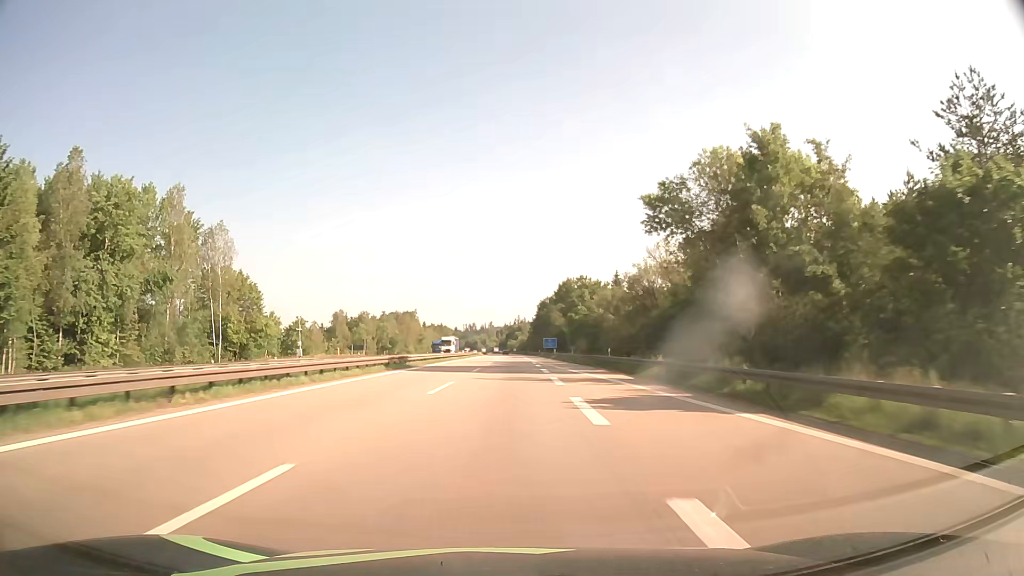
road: motorway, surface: asphalt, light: Day
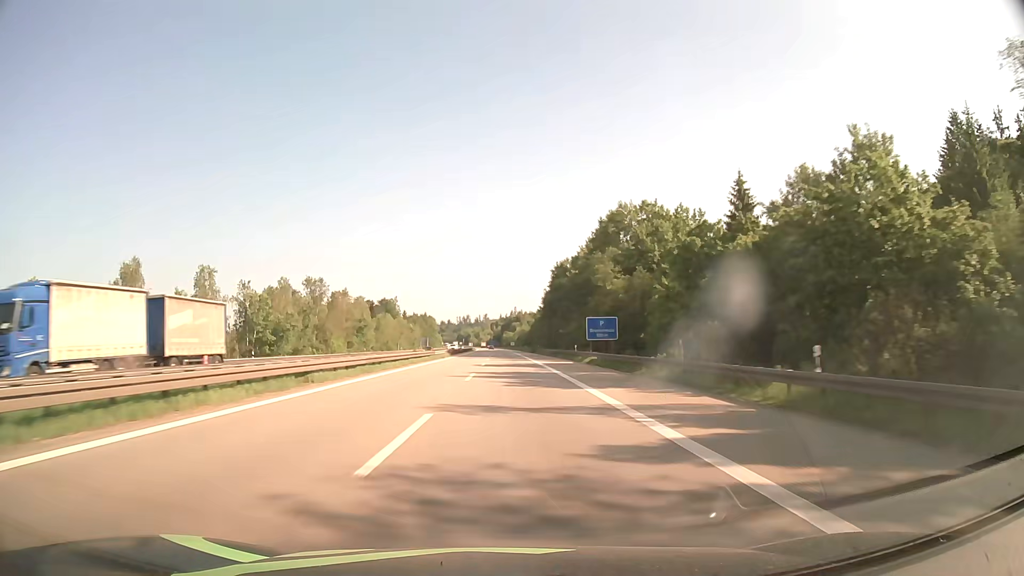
(+0.3, +84.3) m; 0°
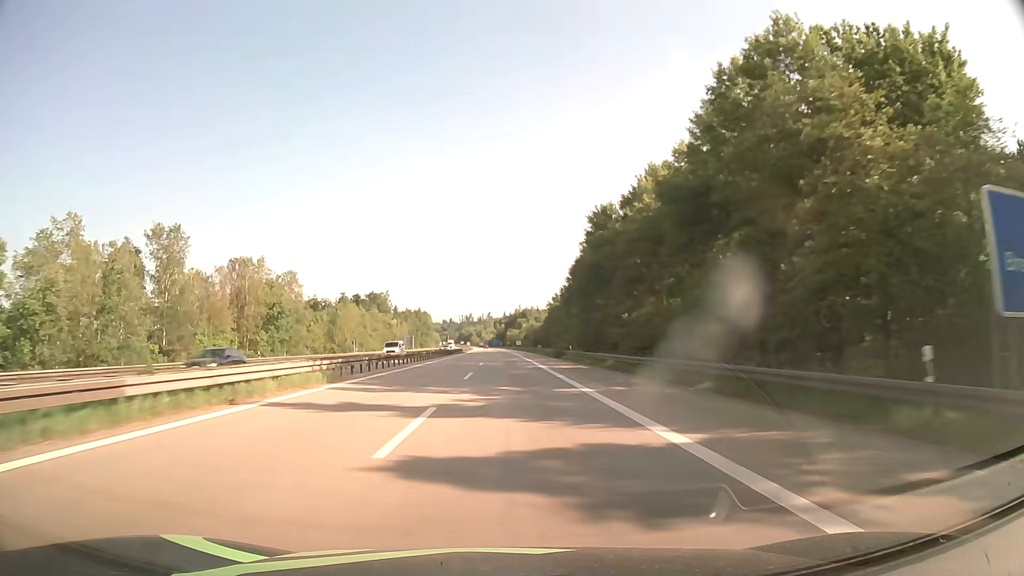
(-0.1, +52.6) m; 0°
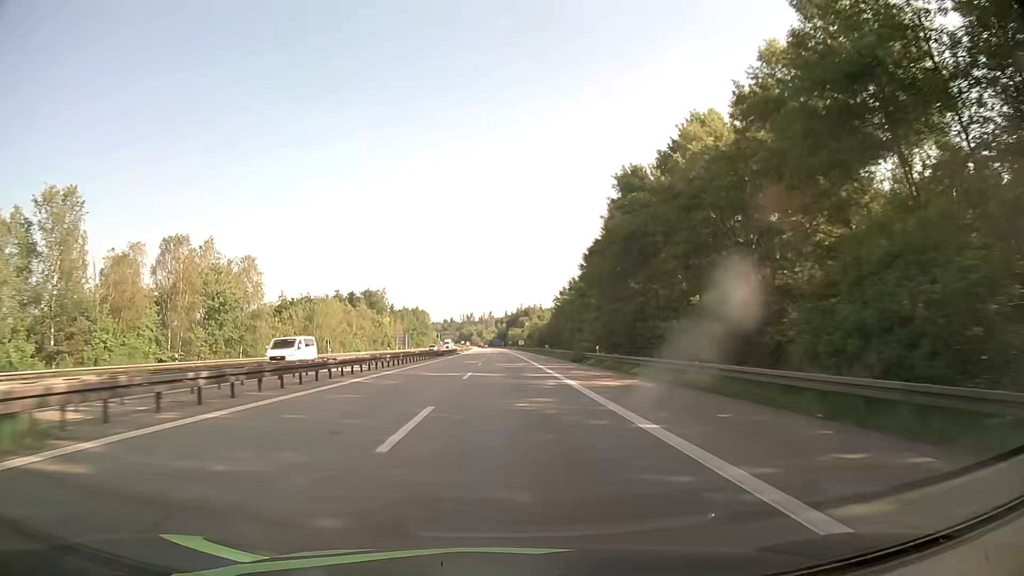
(0.0, +17.8) m; 0°
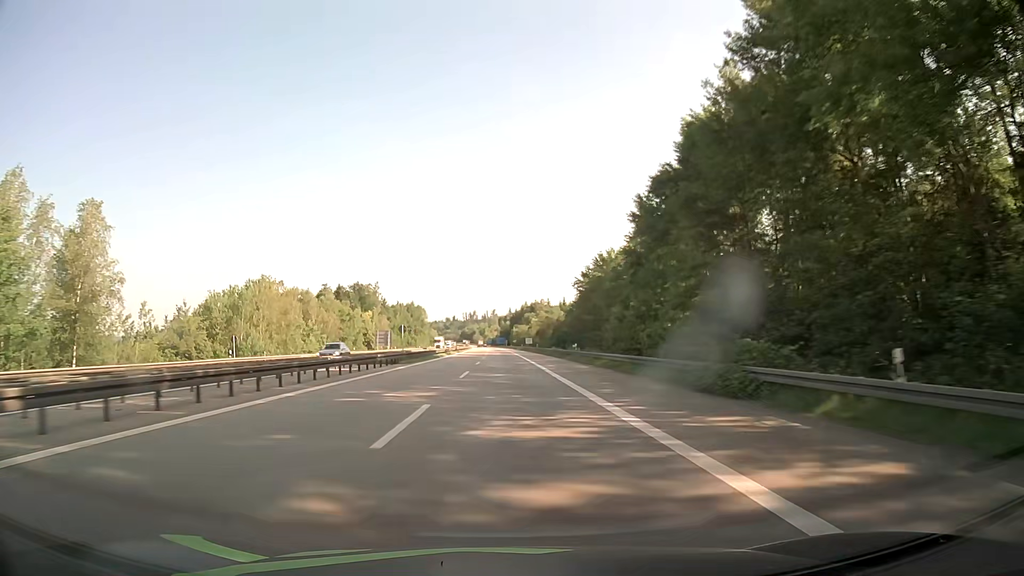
(-0.1, +36.0) m; 0°
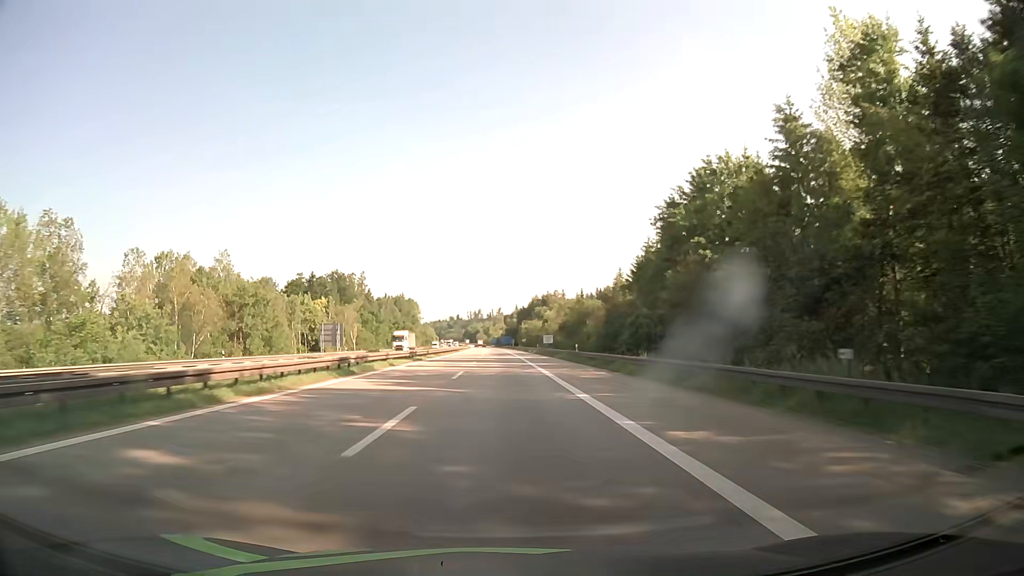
(-0.1, +54.9) m; 0°
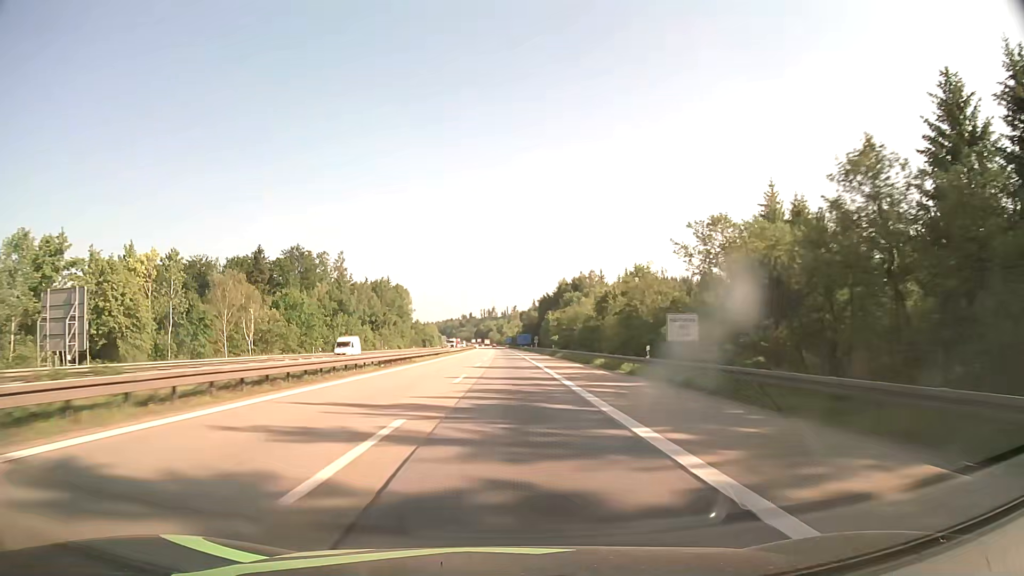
(-0.9, +74.5) m; -1°
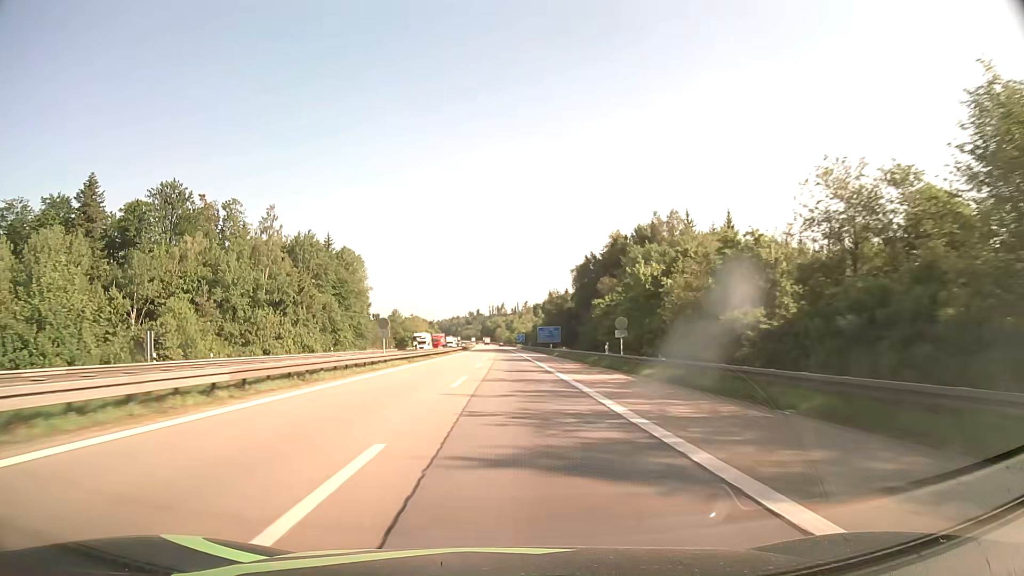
(-0.7, +92.4) m; -1°
(0, +10) (0, +20) (0, +30) (0, +40) (0, +50) (0, +60) (0, +70) (-1, +80) (-1, +90) (-1, +100) m
